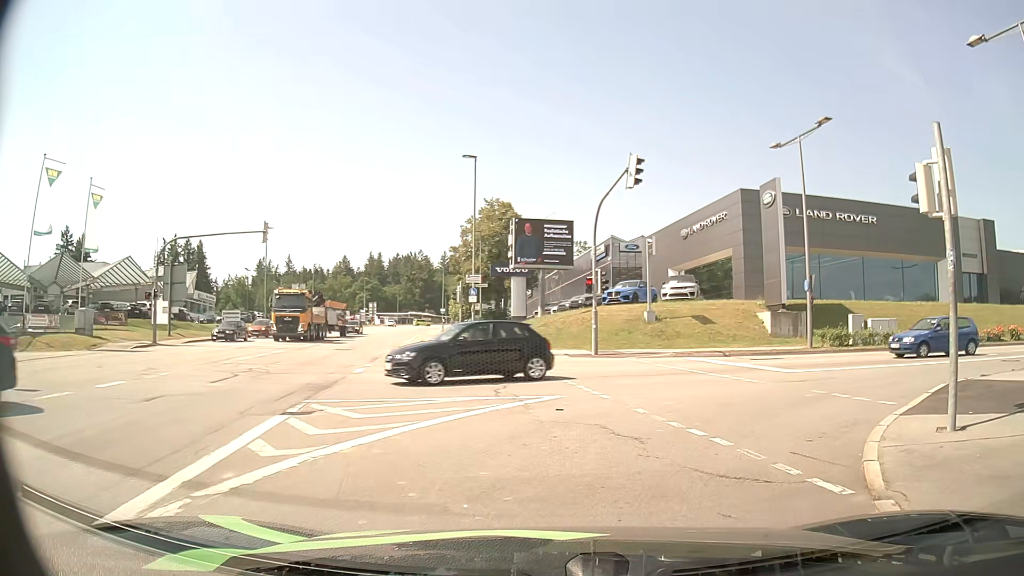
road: tertiary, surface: asphalt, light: Day
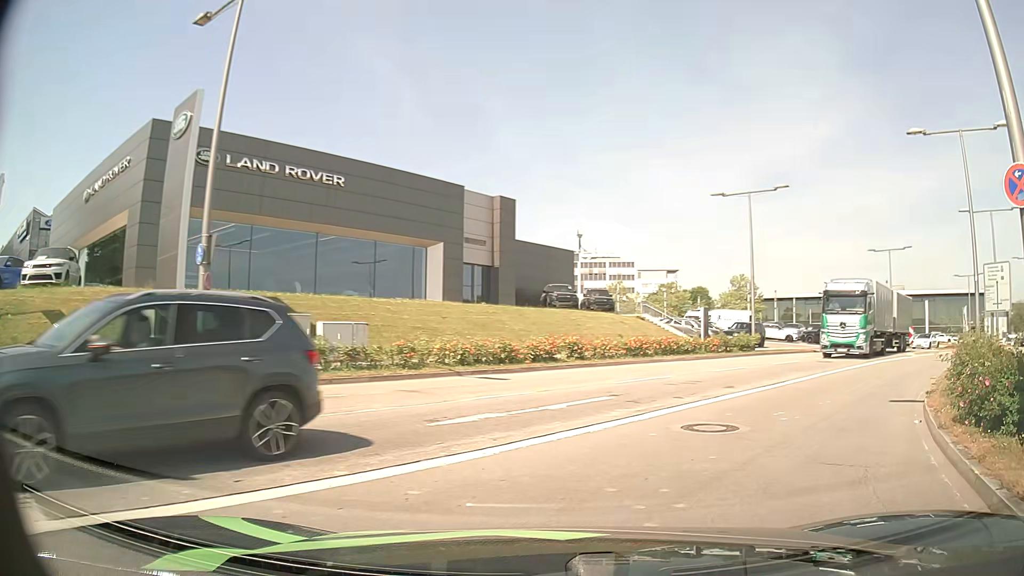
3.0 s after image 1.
(+4.9, +12.7) m; +46°
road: secondary
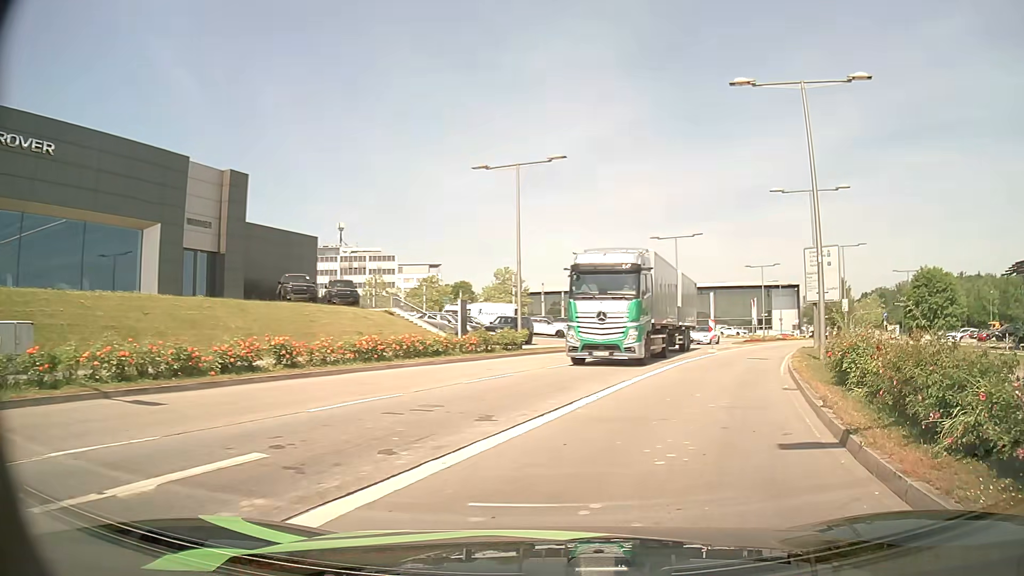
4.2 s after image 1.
(+1.1, +5.8) m; +21°
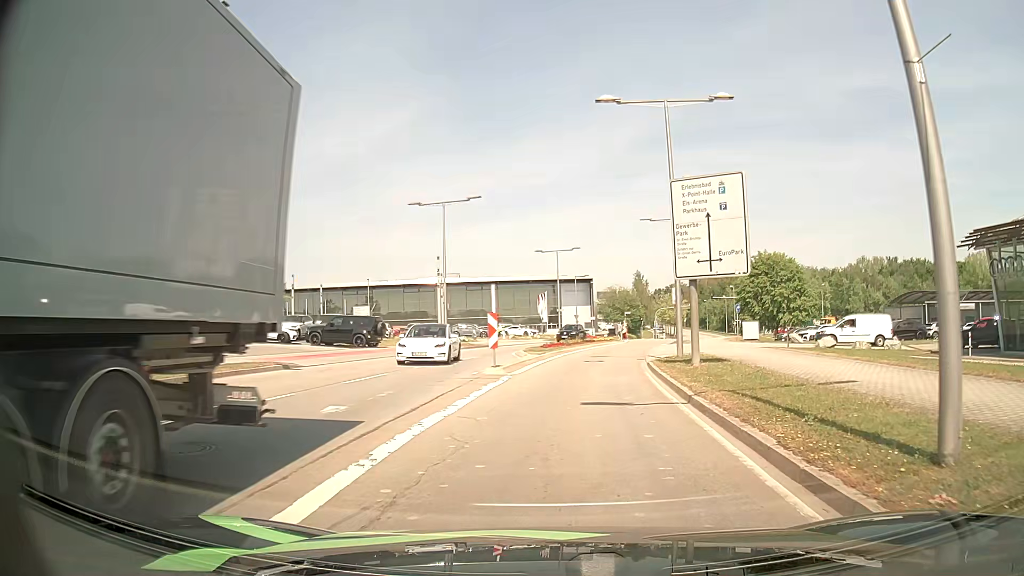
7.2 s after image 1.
(+3.2, +16.3) m; +18°
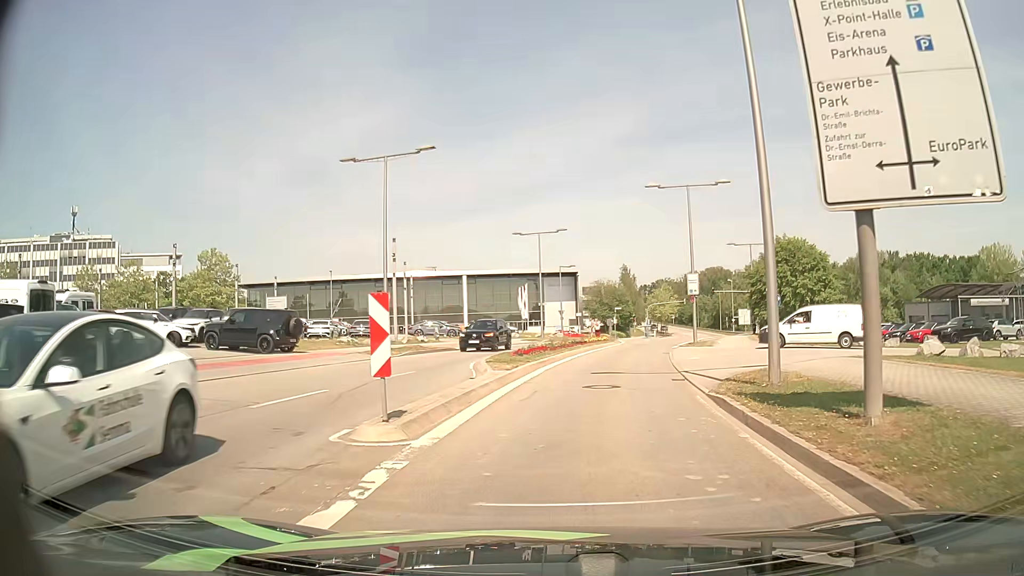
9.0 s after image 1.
(0.0, +11.3) m; 0°
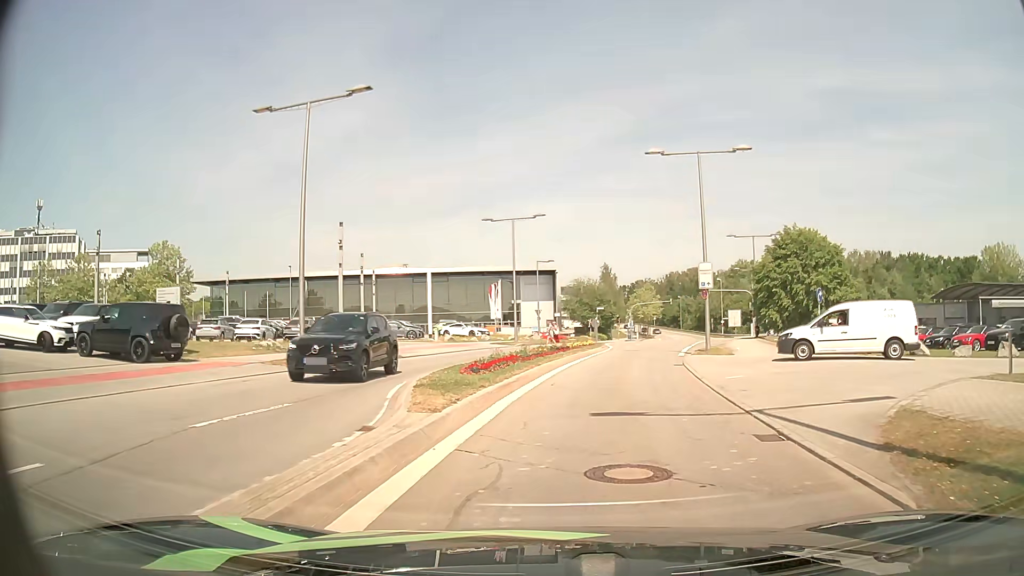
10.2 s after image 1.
(+0.2, +8.2) m; +3°
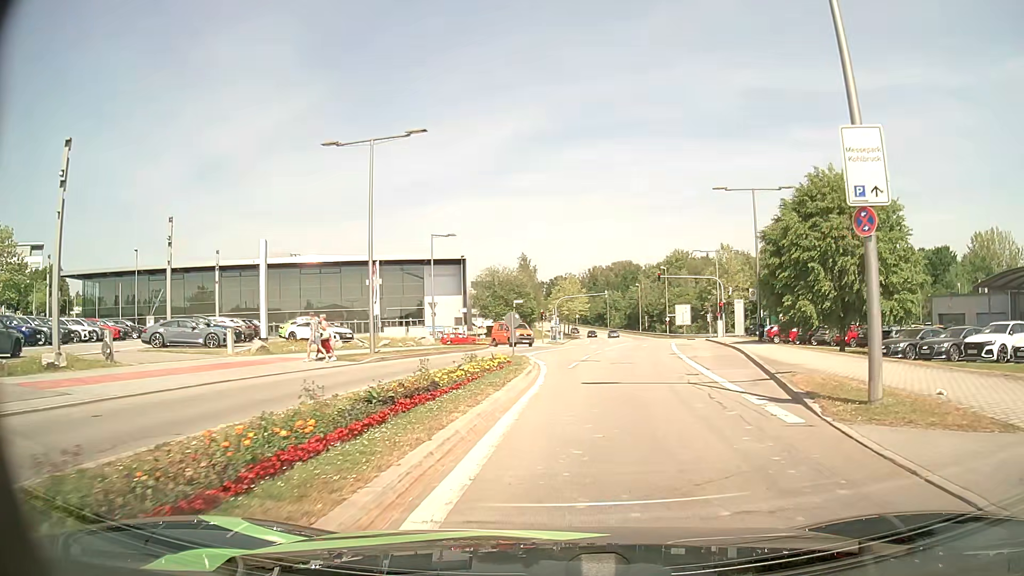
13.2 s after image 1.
(+1.2, +21.3) m; +7°
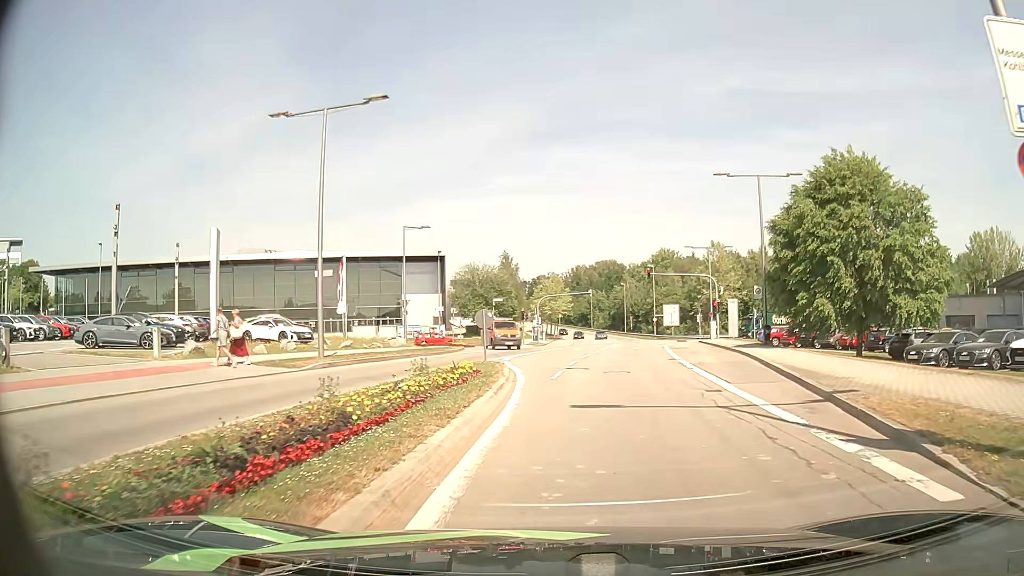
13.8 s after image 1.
(+0.1, +4.3) m; +2°
(0, +10) (+1, +20) (+1, +30) (+1, +40) (+3, +50) (+4, +60) (+3, +69) (-6, +72) (-15, +68) (-25, +64) m
